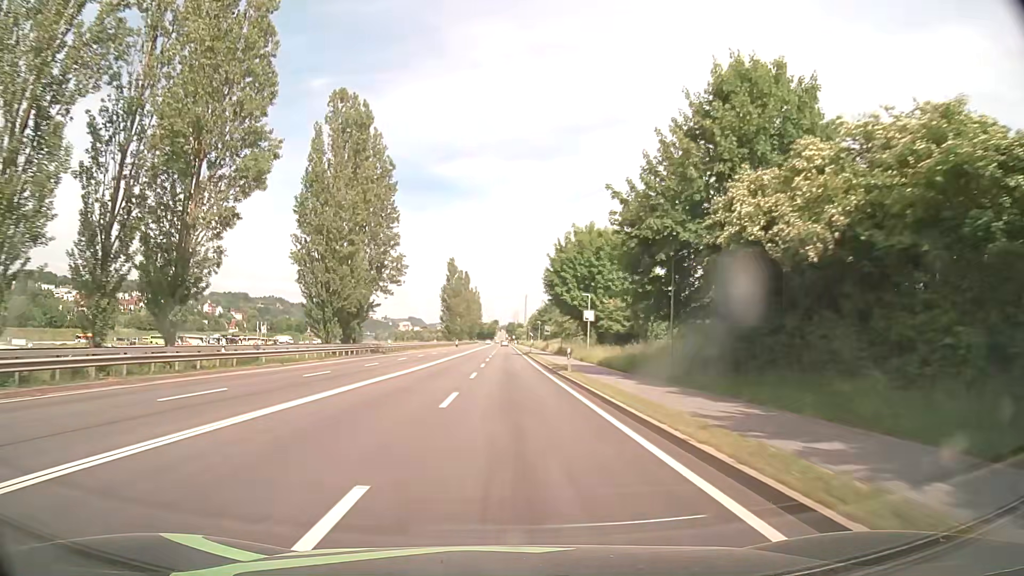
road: primary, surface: asphalt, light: Day
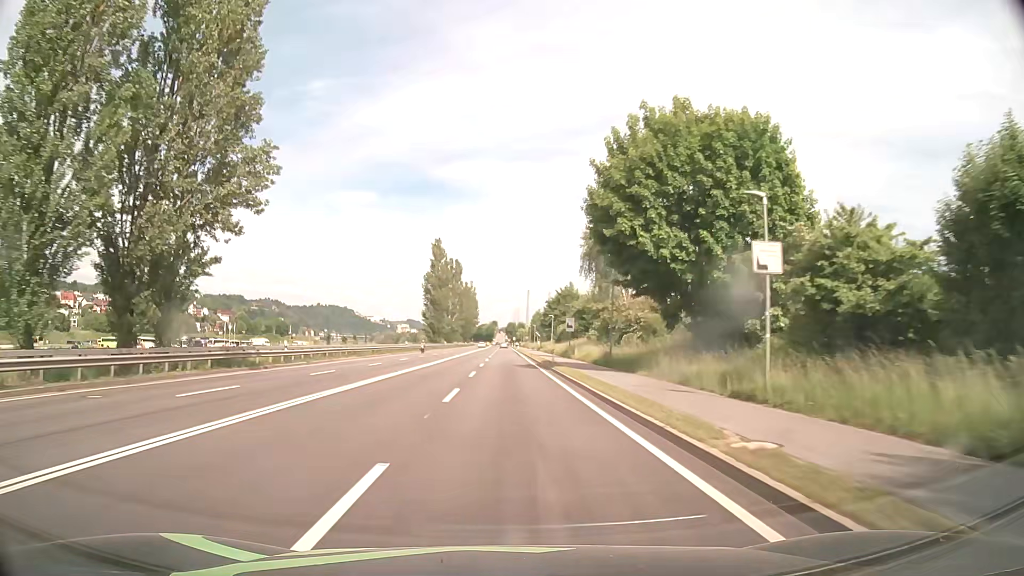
(+0.2, +35.0) m; 0°
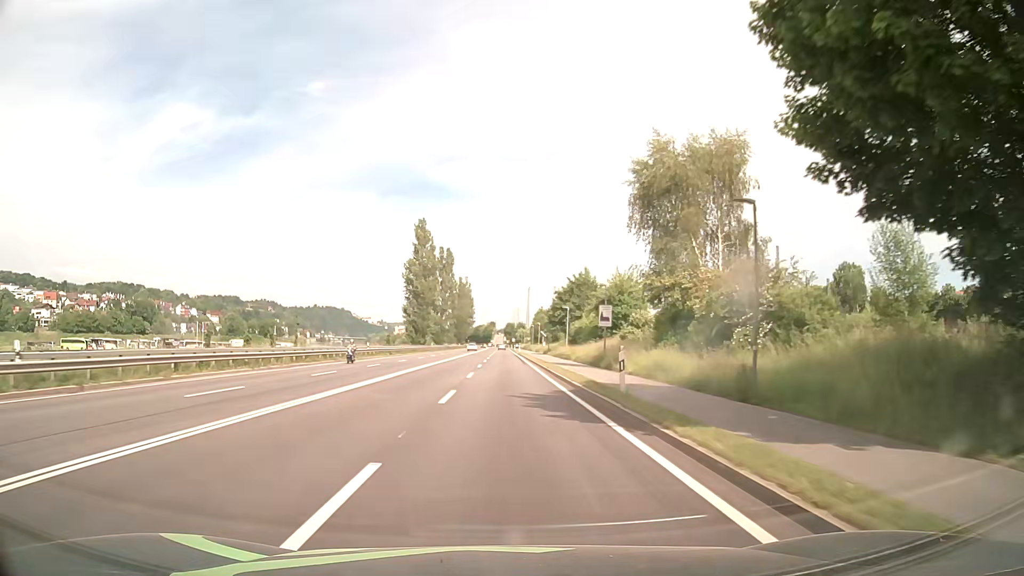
(0.0, +23.4) m; 0°
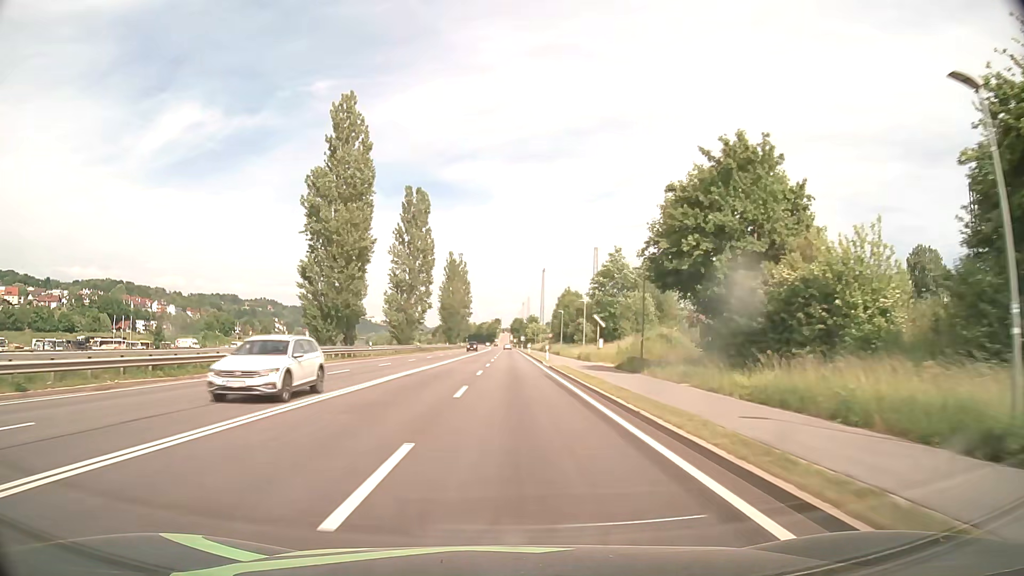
(0.0, +58.7) m; 0°
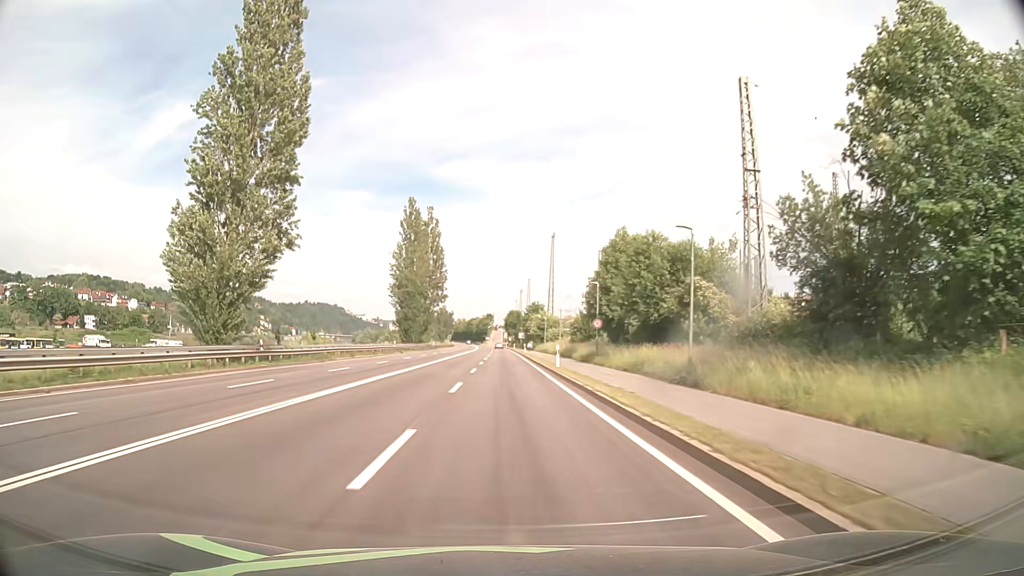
(+0.3, +58.3) m; +1°
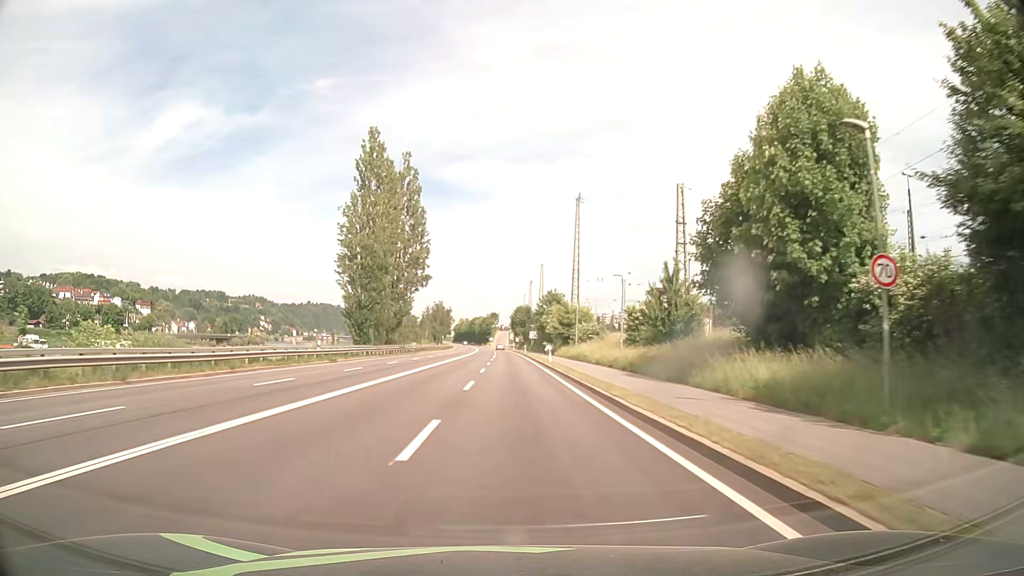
(-0.3, +34.6) m; -1°
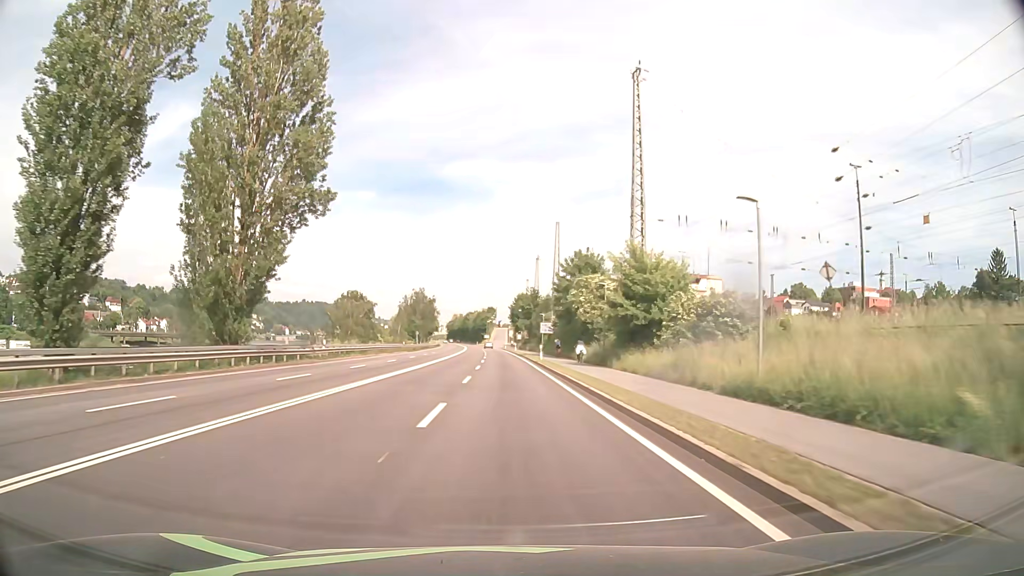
(+0.3, +45.1) m; 0°
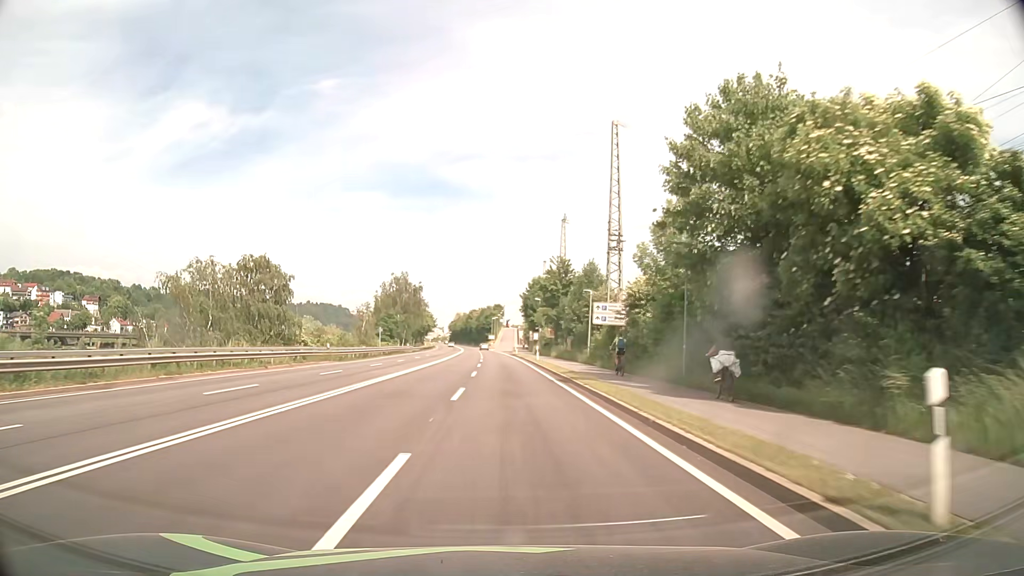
(-0.3, +42.6) m; -1°
(0, +10) (0, +20) (0, +30) (0, +40) (0, +50) (-1, +60) (-1, +70) (-1, +80) (-2, +90) (-2, +100) m
